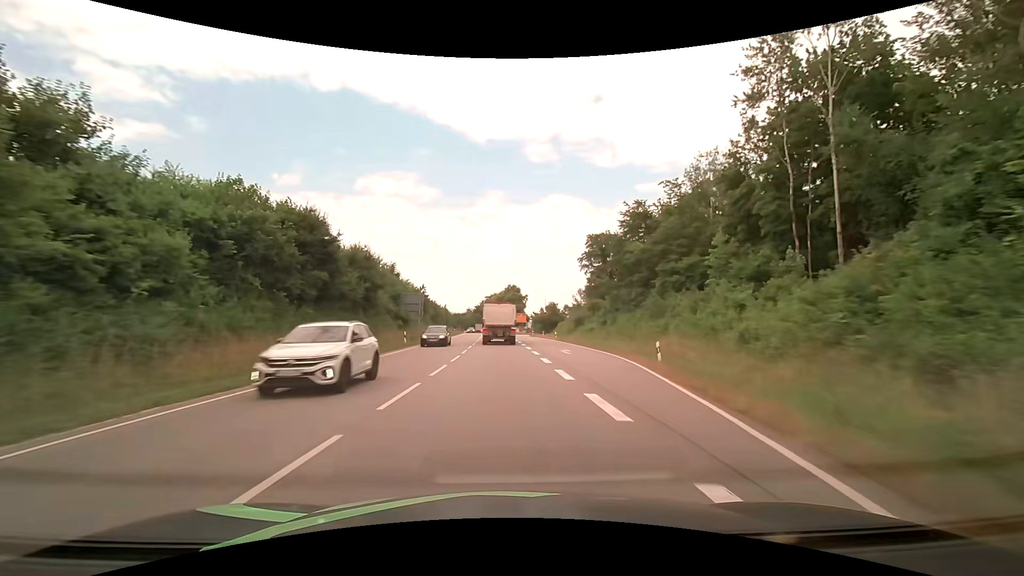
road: primary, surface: asphalt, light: Day
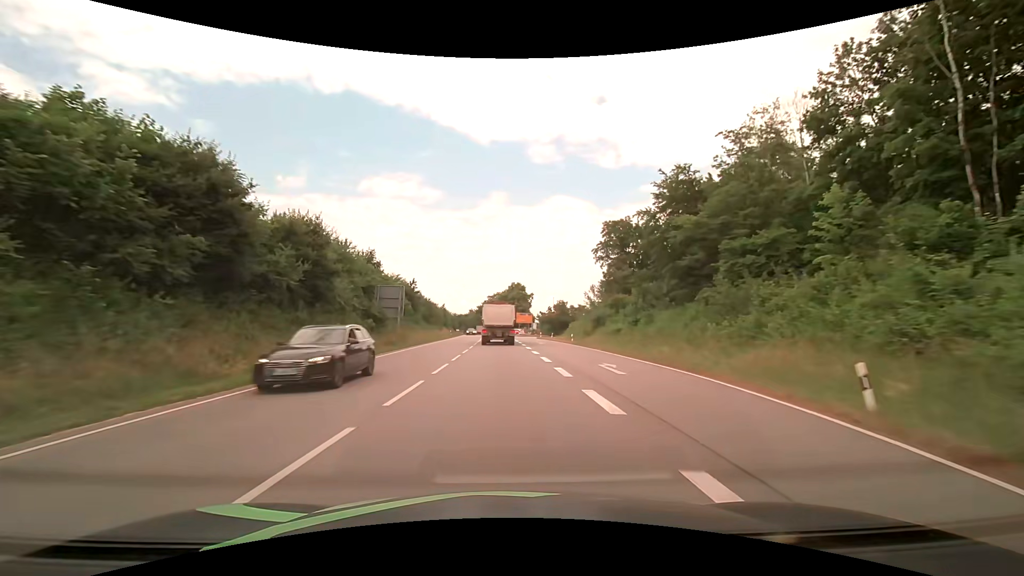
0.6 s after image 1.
(0.0, +11.6) m; 0°
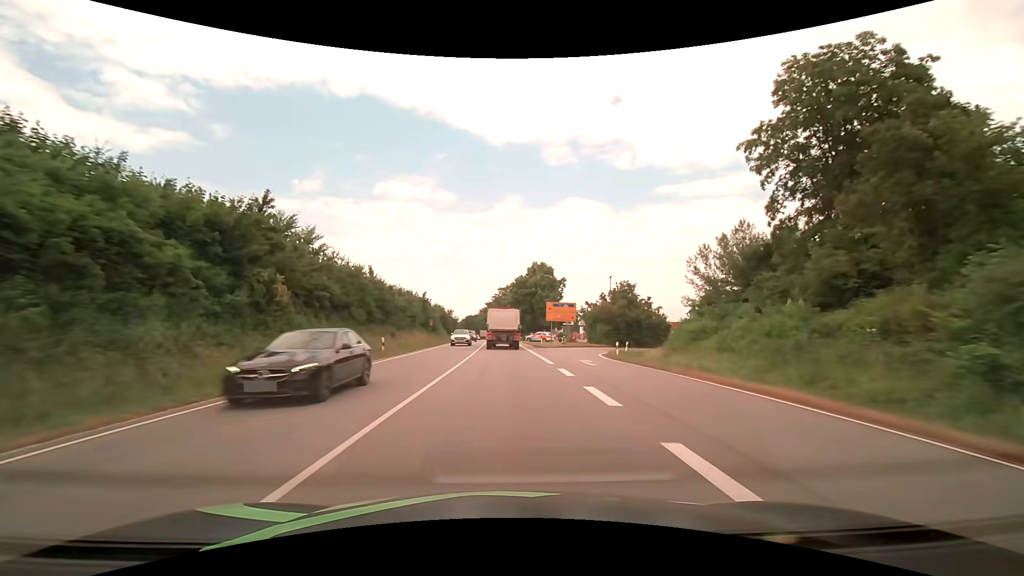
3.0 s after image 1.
(-0.9, +46.8) m; -2°
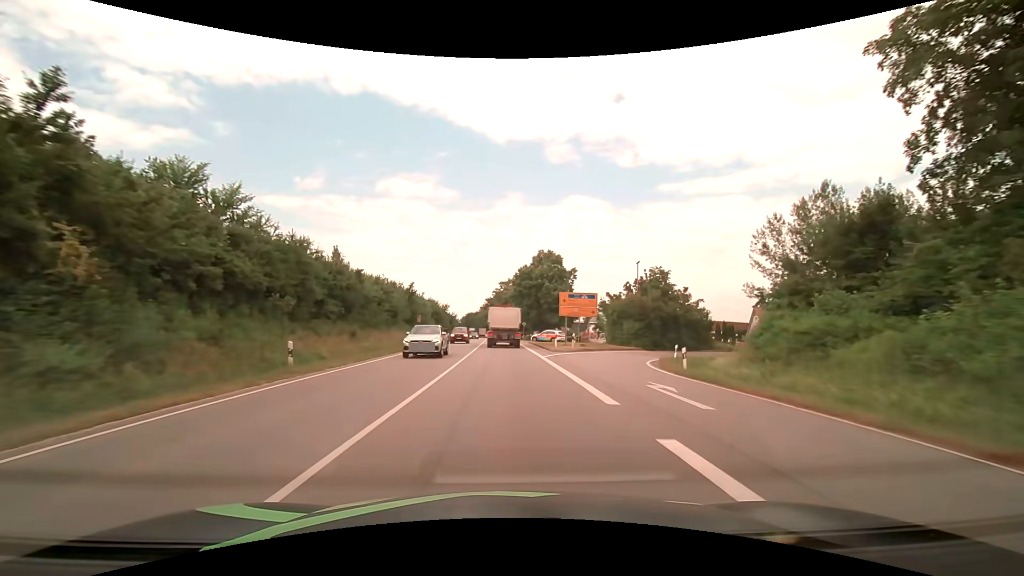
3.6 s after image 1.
(0.0, +11.8) m; 0°
(0, +10) (0, +20) (0, +30) (0, +40) (0, +50) (-1, +60) (-1, +70) (-1, +80) (-2, +90) (-2, +100) m
